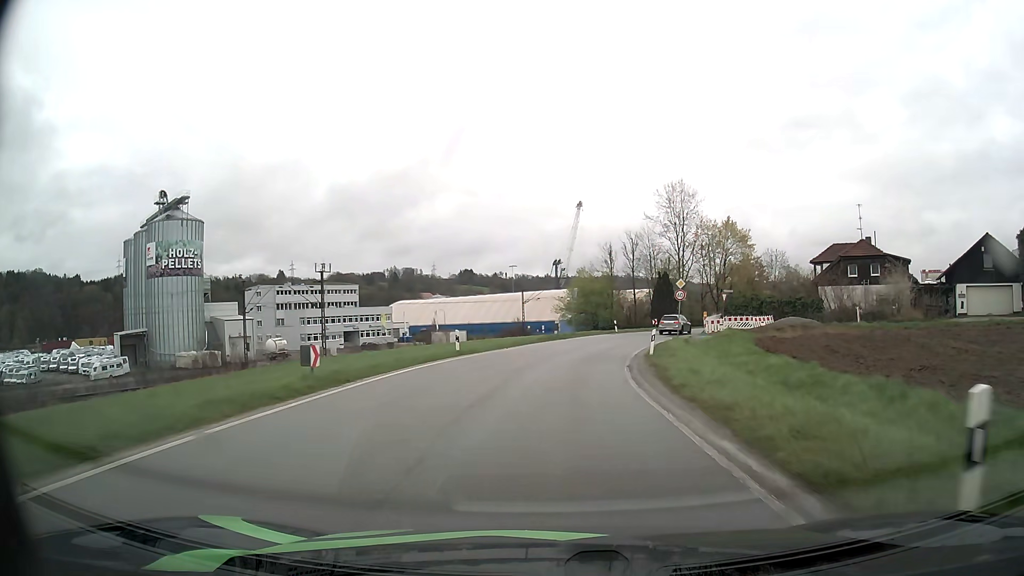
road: unclassified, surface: asphalt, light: Day
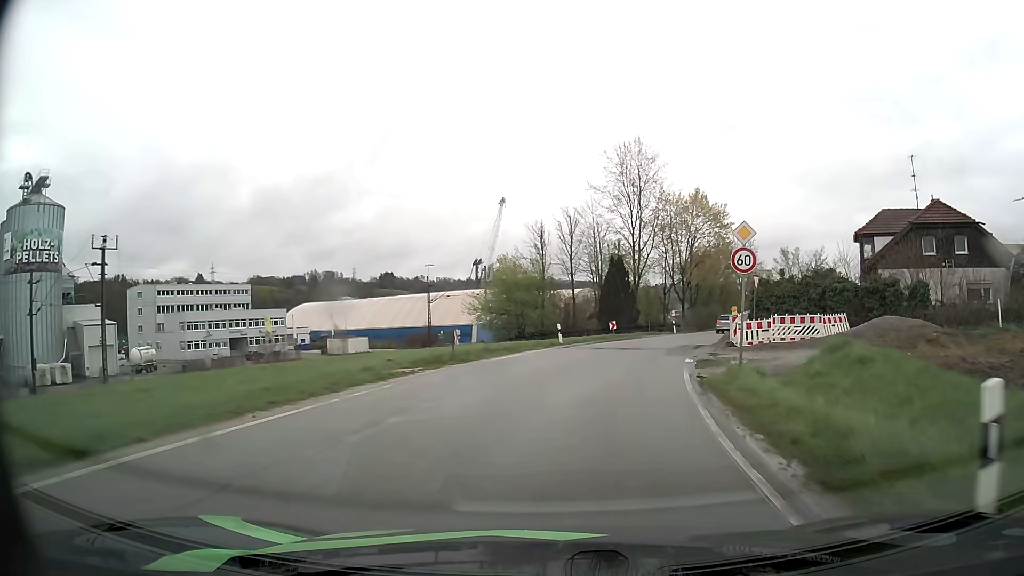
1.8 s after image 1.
(+0.9, +22.3) m; +6°
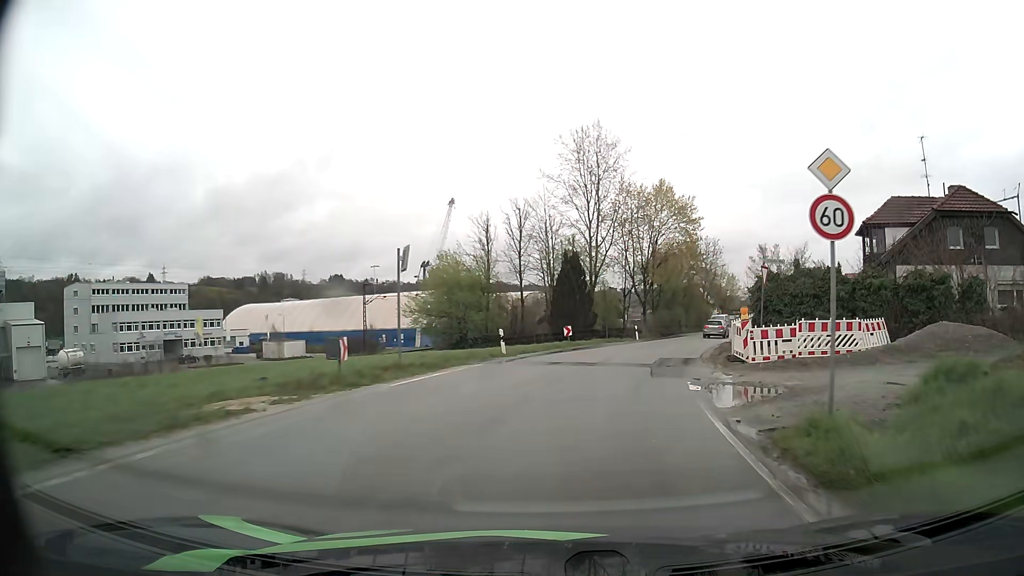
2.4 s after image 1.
(+0.2, +7.3) m; +4°
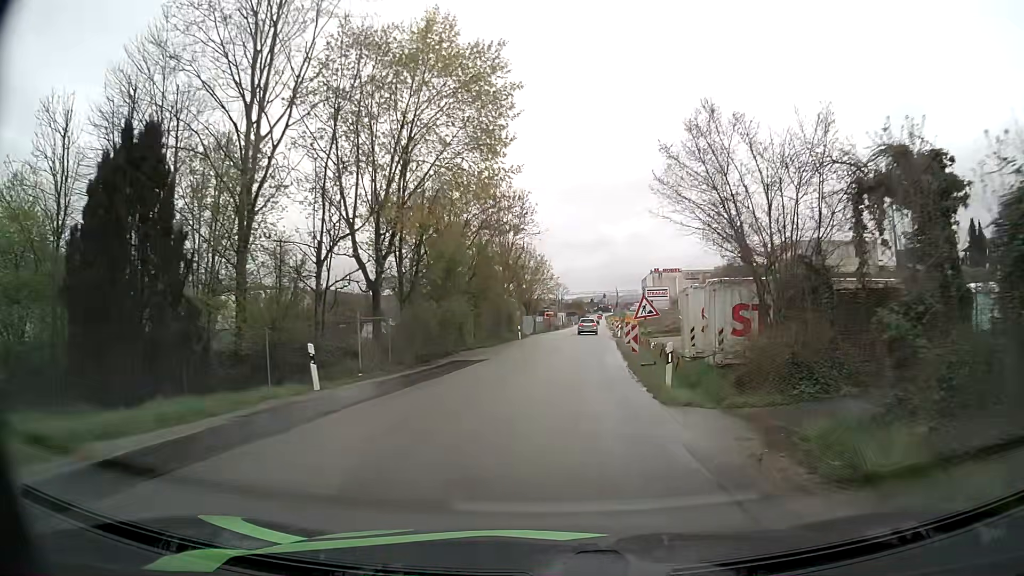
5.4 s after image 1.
(+6.9, +35.5) m; +18°
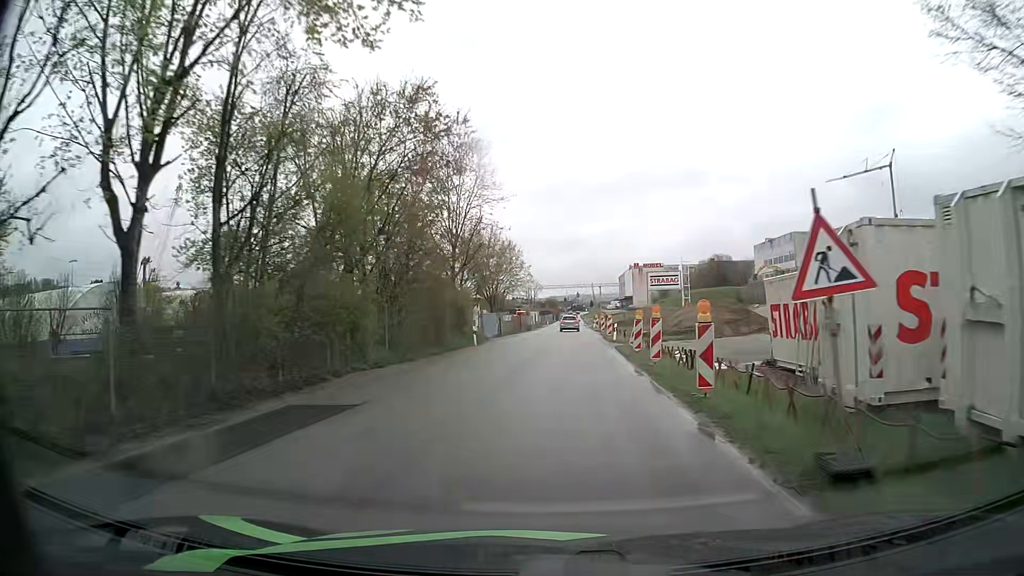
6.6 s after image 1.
(+0.3, +15.2) m; +2°
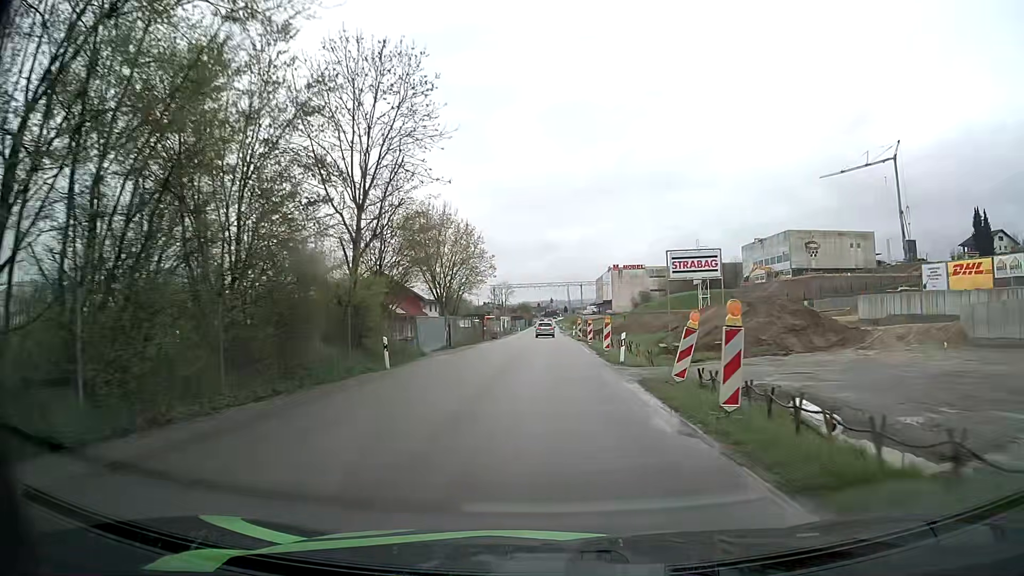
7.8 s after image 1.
(+0.3, +15.4) m; +2°
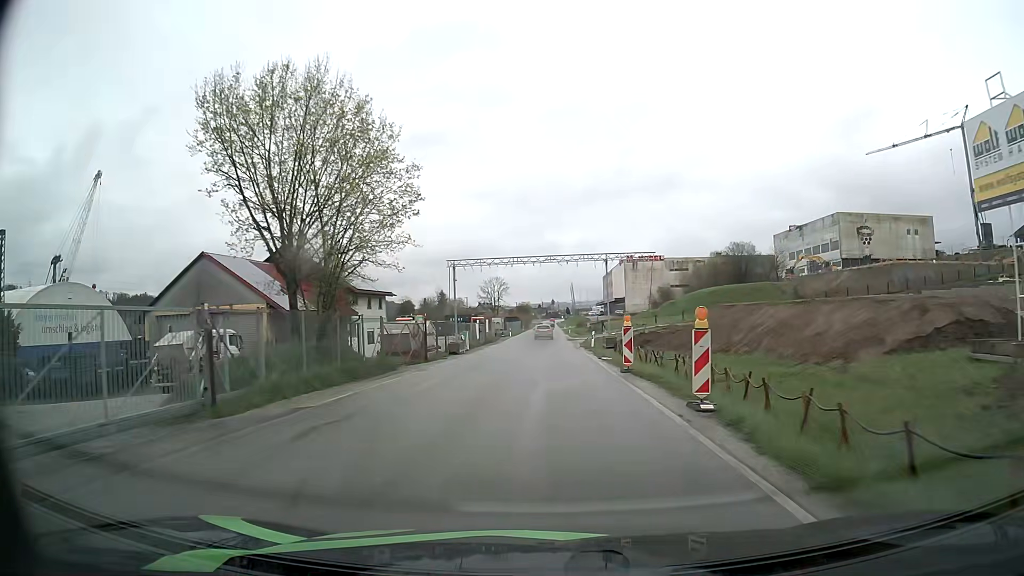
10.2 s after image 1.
(+0.1, +30.1) m; 0°
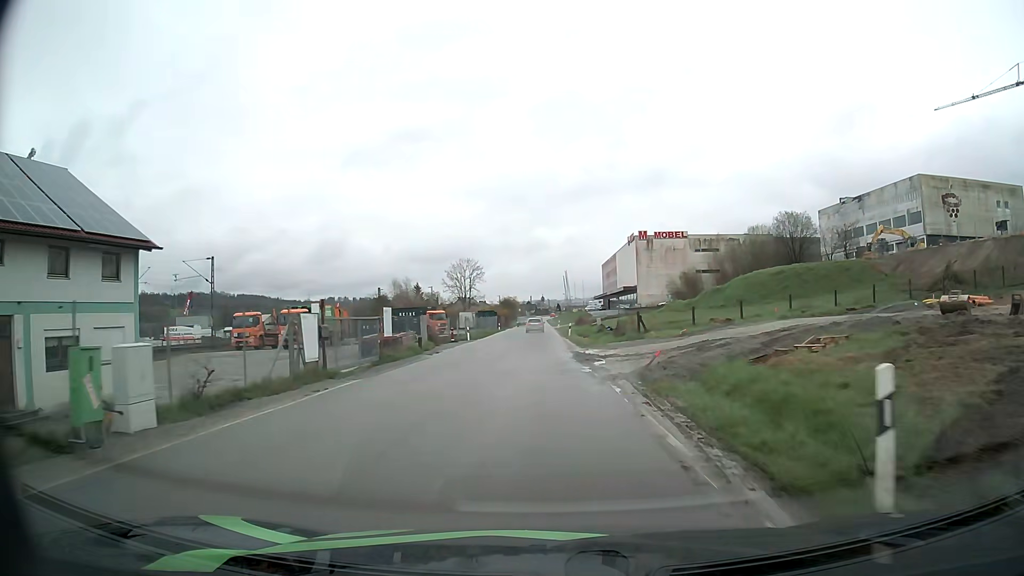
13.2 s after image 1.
(+0.6, +37.9) m; +2°
(0, +10) (0, +20) (-1, +30) (-1, +40) (-1, +50) (-1, +60) (-1, +70) (-2, +80) (-2, +90) (-2, +100) m
